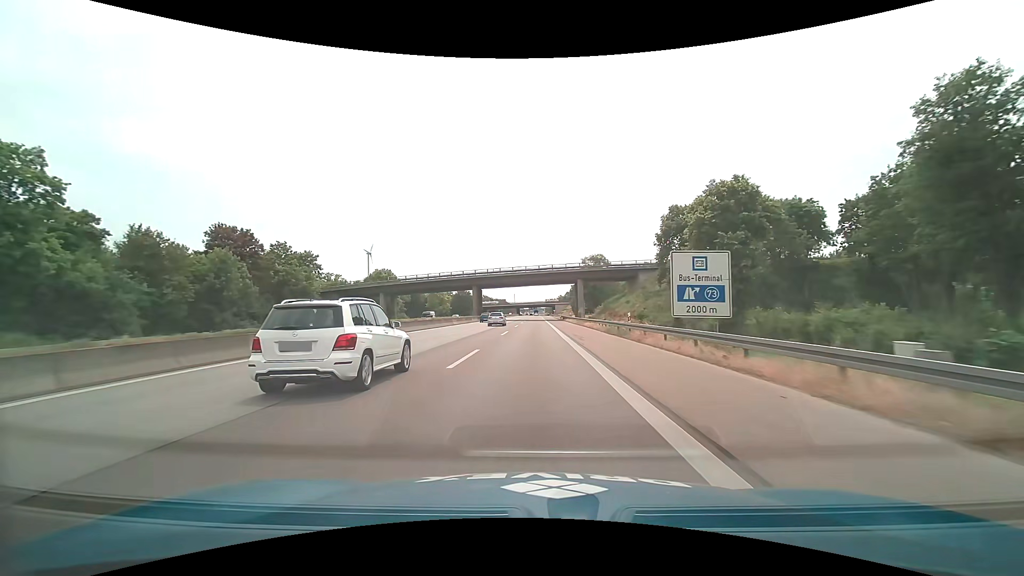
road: motorway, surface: asphalt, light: Day
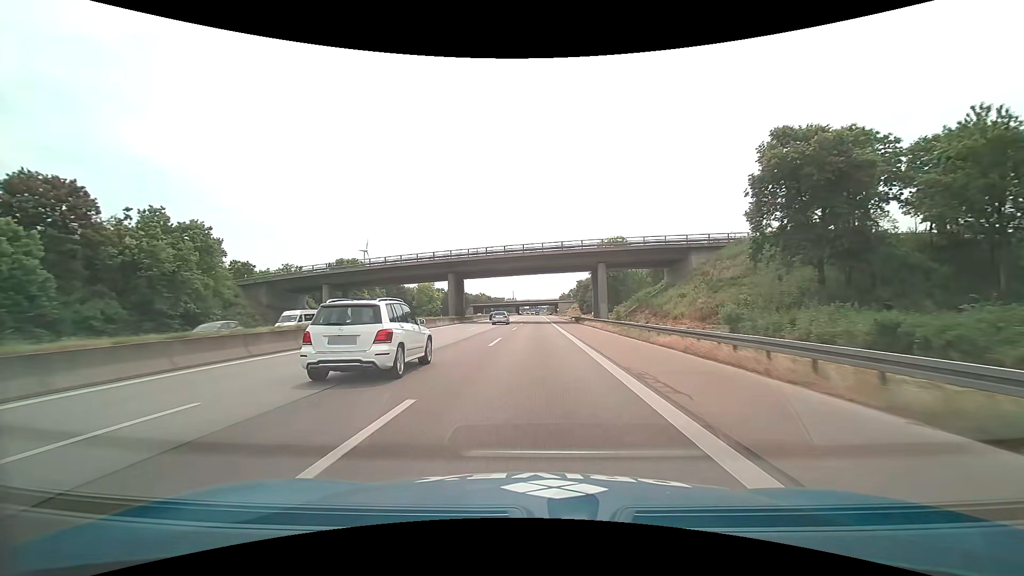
(0.0, +28.7) m; 0°
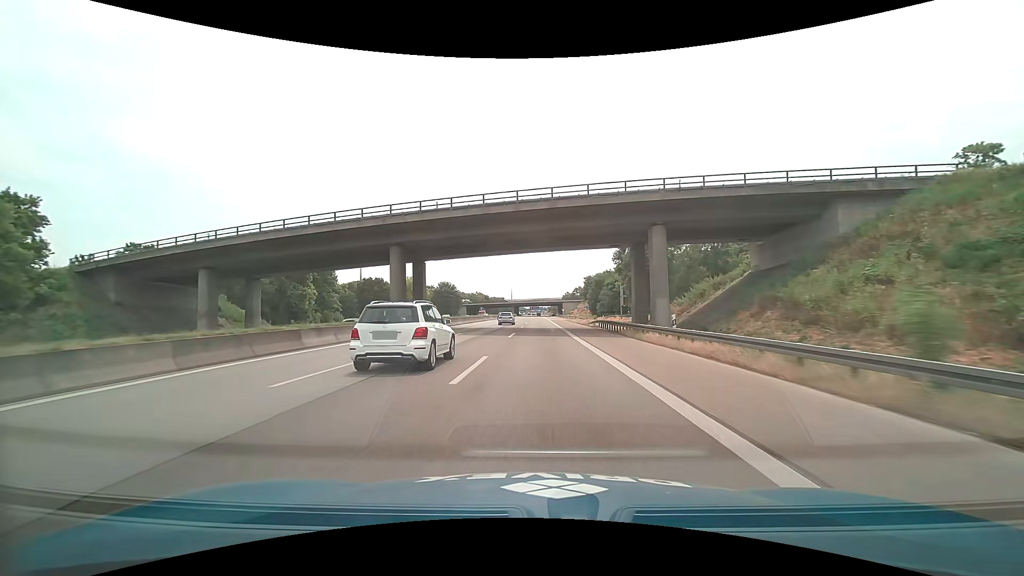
(0.0, +28.5) m; 0°
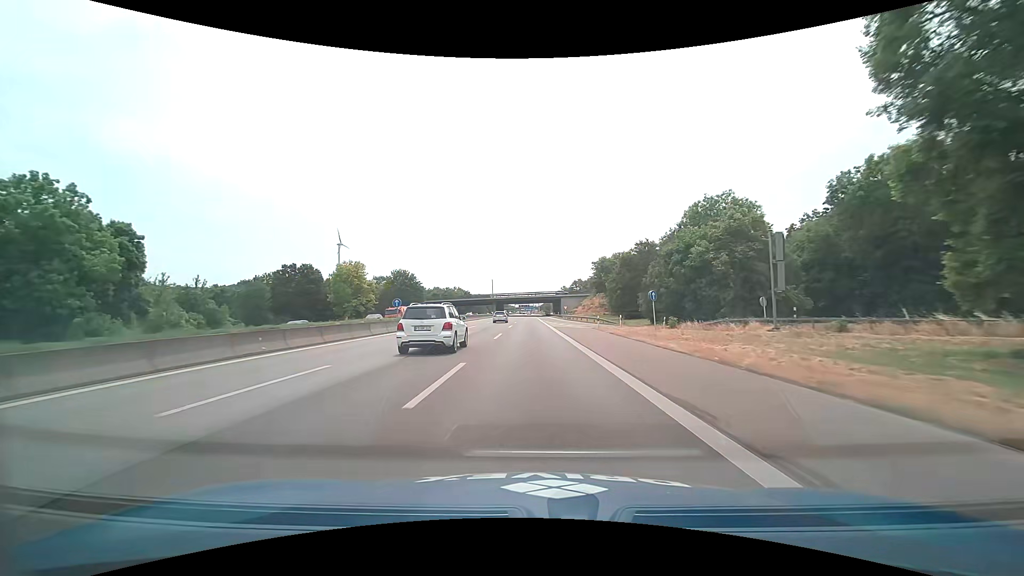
(+0.5, +56.7) m; 0°
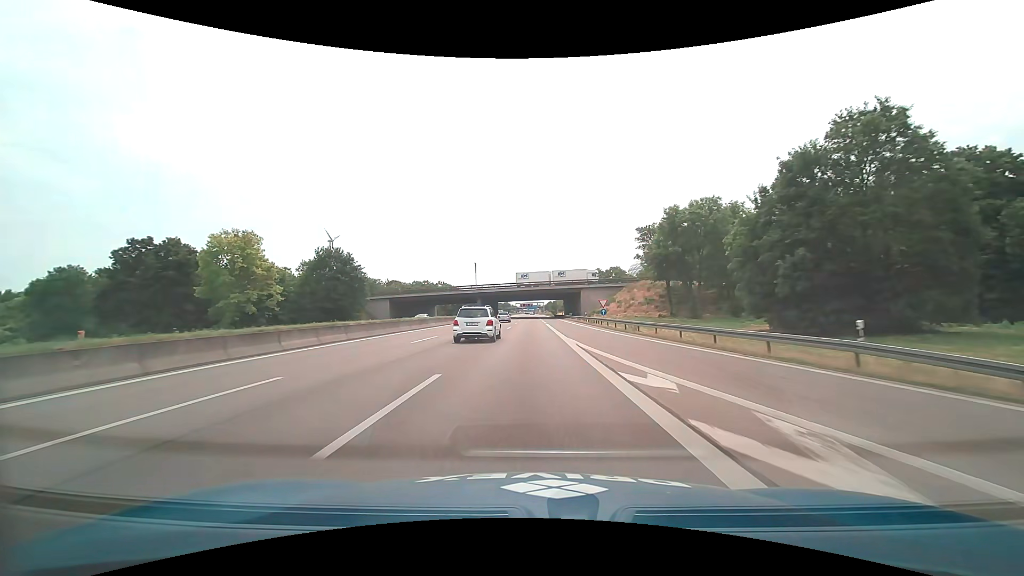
(+0.4, +56.5) m; 0°
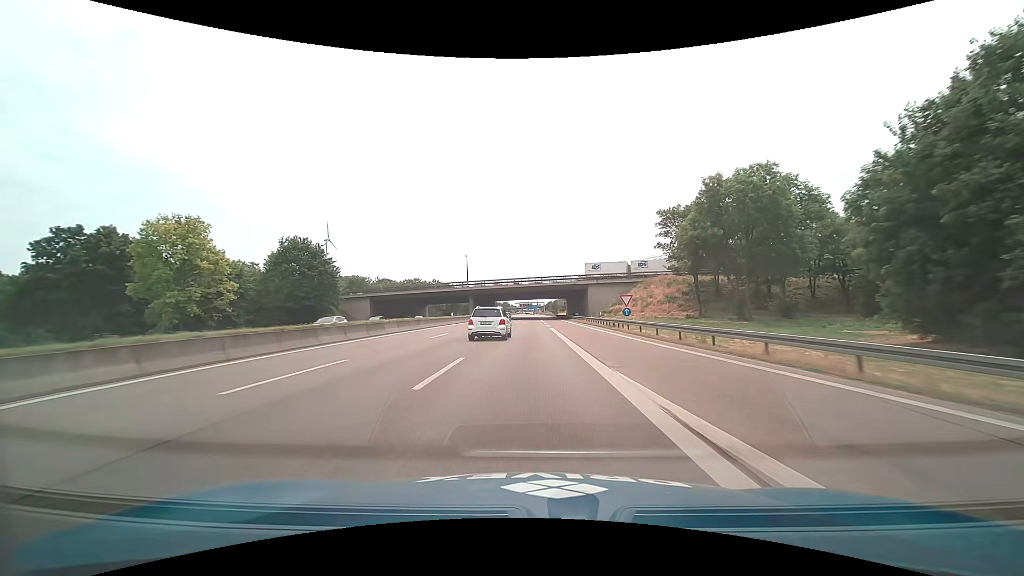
(0.0, +14.1) m; 0°
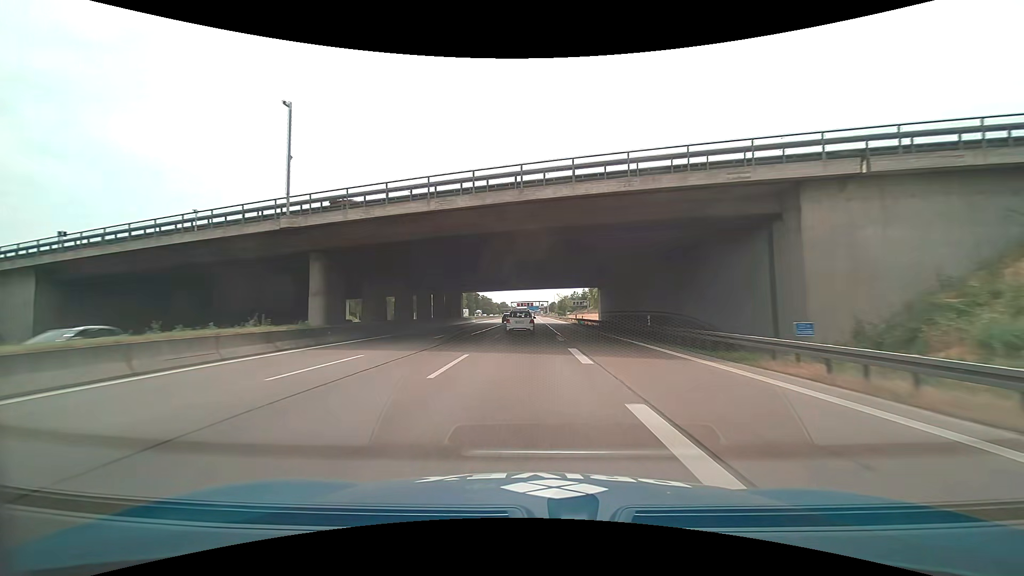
(-0.2, +70.8) m; 0°
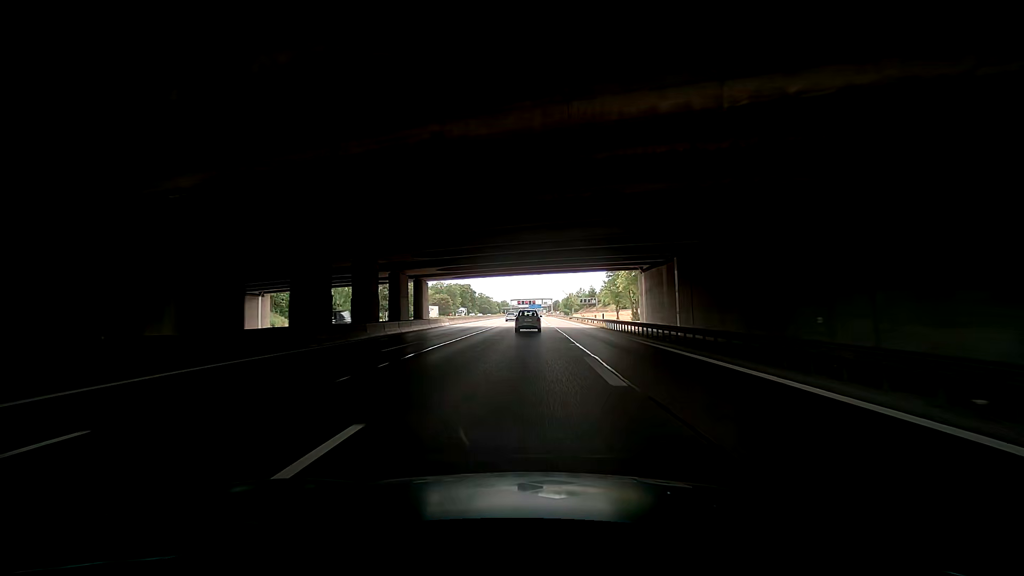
(0.0, +28.5) m; 0°
(0, +10) (0, +20) (0, +30) (0, +40) (0, +50) (0, +60) (0, +70) (0, +80) (0, +90) (0, +100) m
